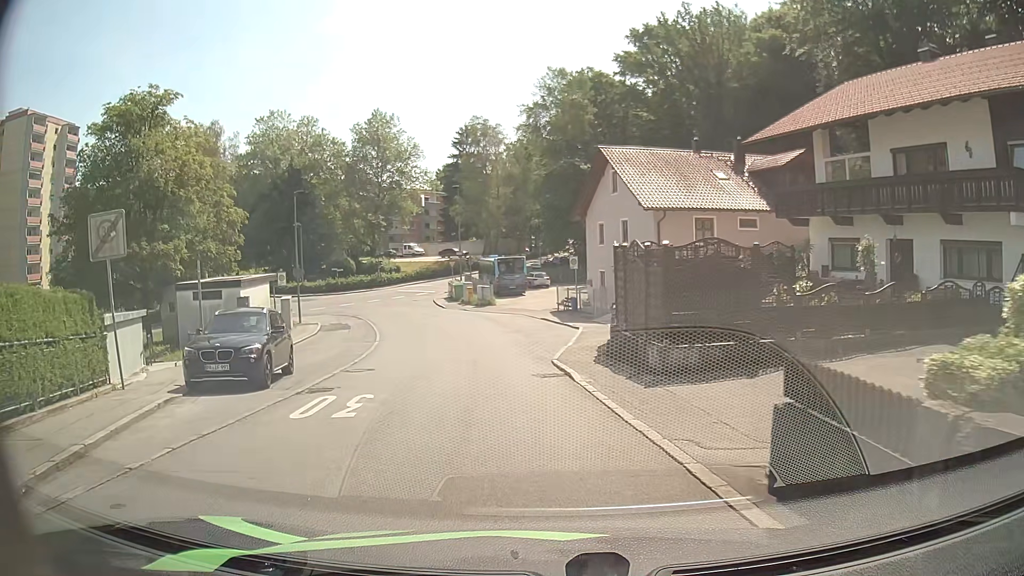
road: residential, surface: asphalt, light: Day
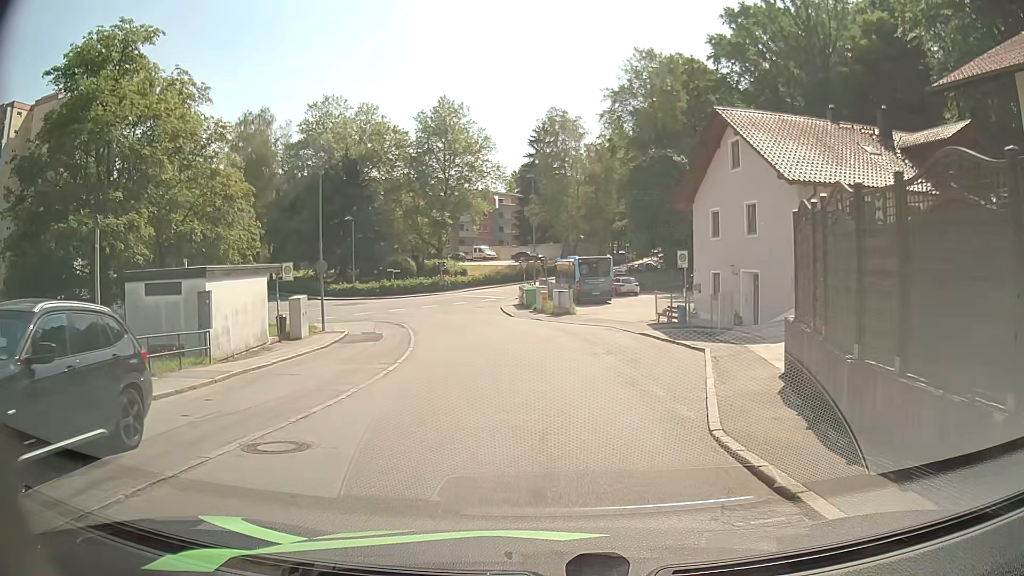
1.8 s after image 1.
(-0.8, +9.3) m; -7°
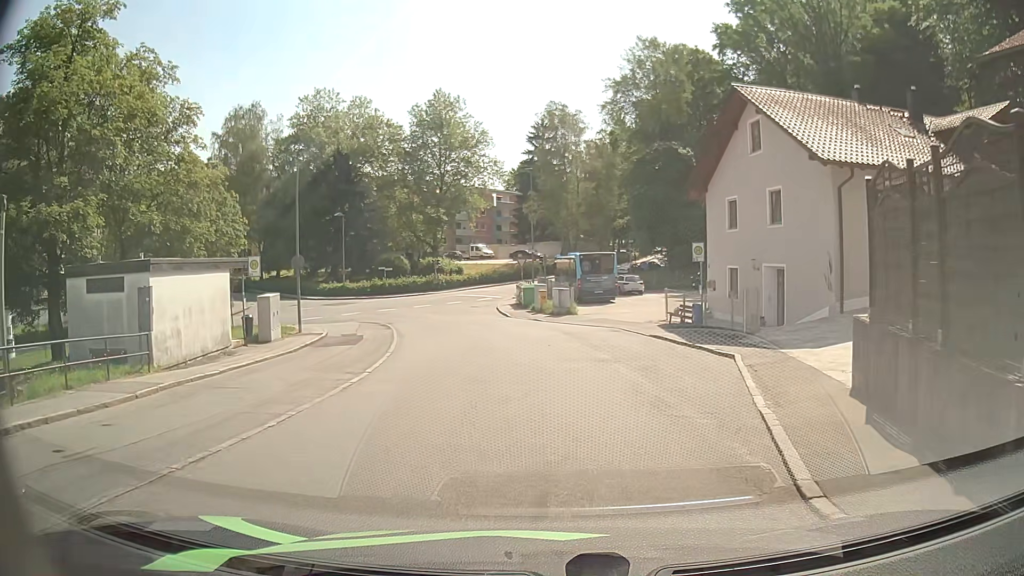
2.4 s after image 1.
(0.0, +3.1) m; -1°
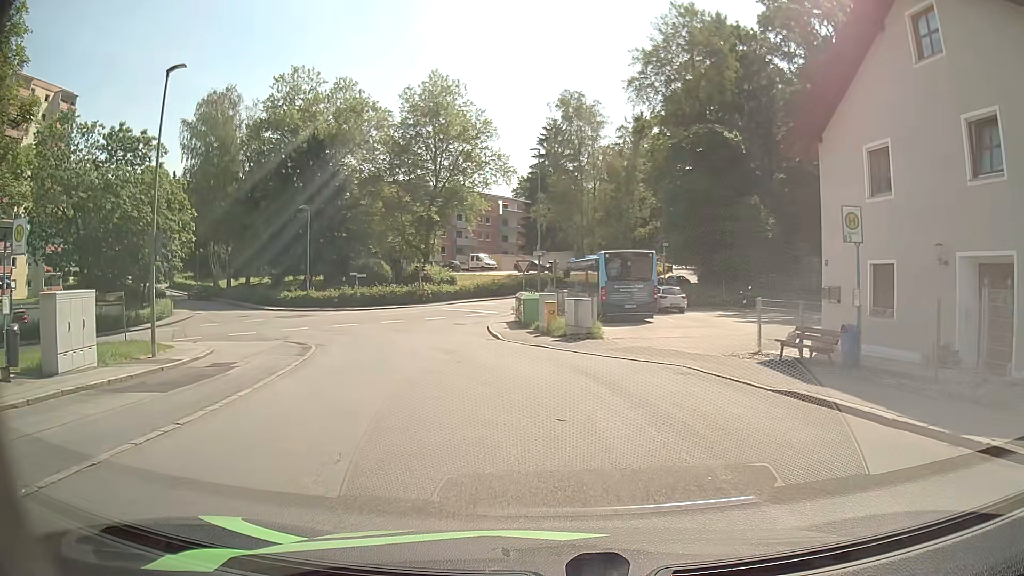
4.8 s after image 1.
(0.0, +12.4) m; 0°
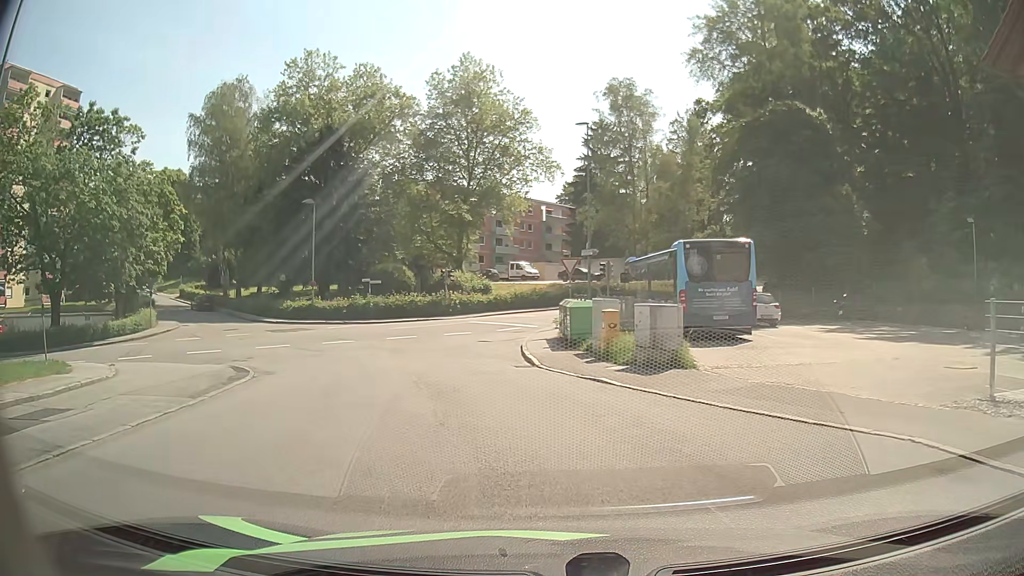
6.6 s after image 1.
(-0.3, +8.5) m; -4°
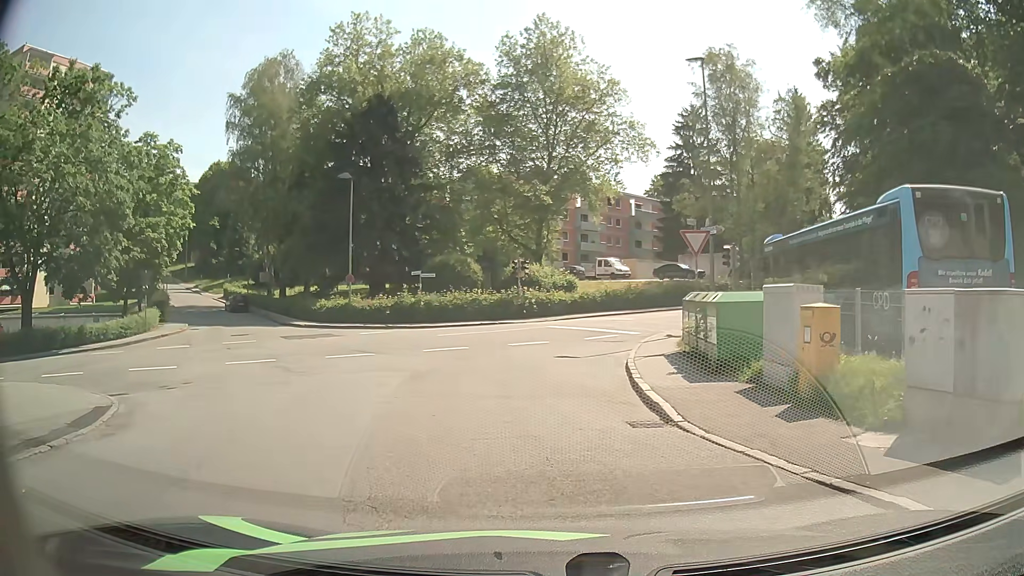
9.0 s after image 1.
(-0.6, +9.4) m; -7°
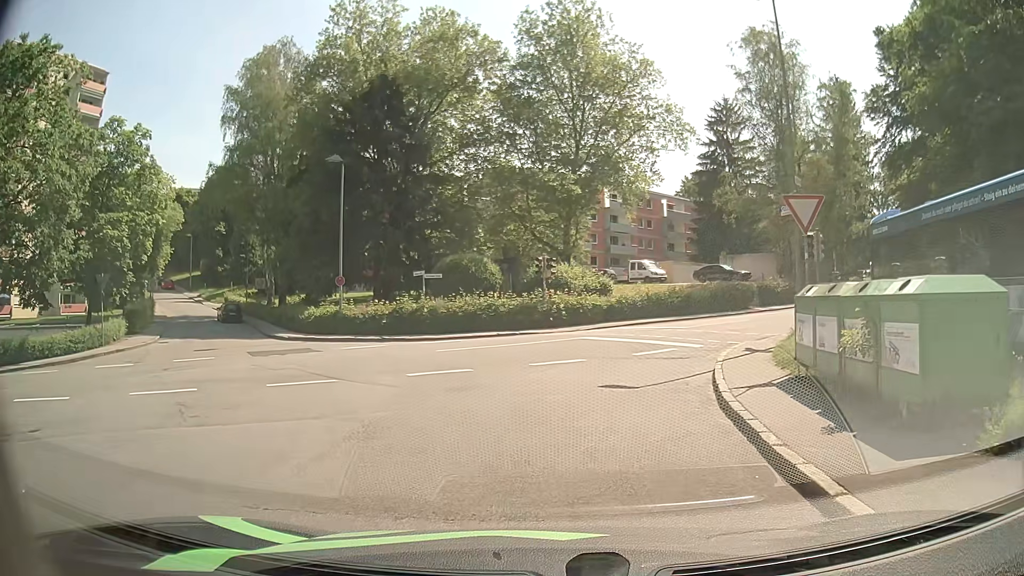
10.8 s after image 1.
(0.0, +6.2) m; -3°
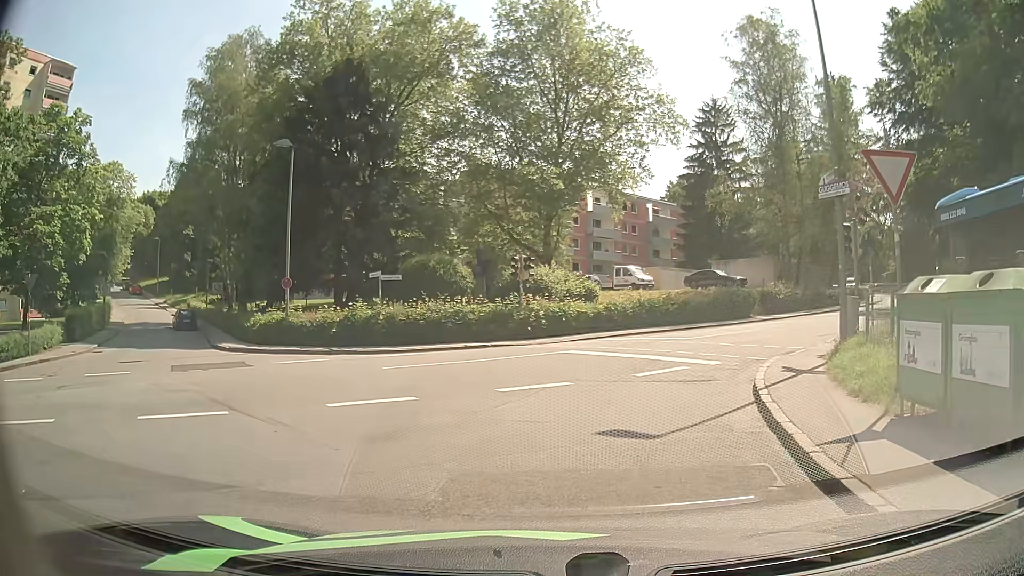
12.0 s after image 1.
(+0.1, +4.1) m; +1°
